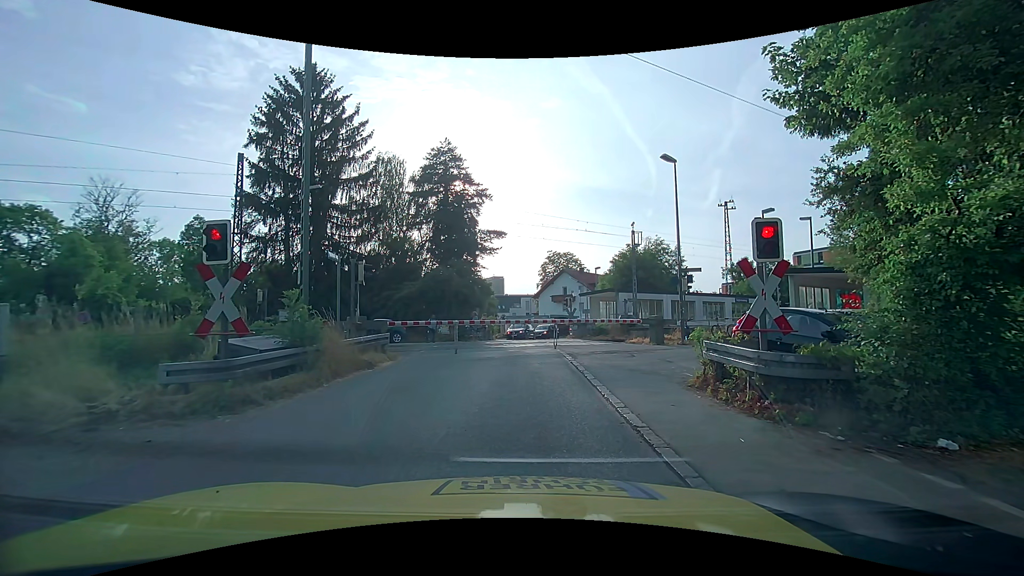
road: unclassified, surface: asphalt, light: Day
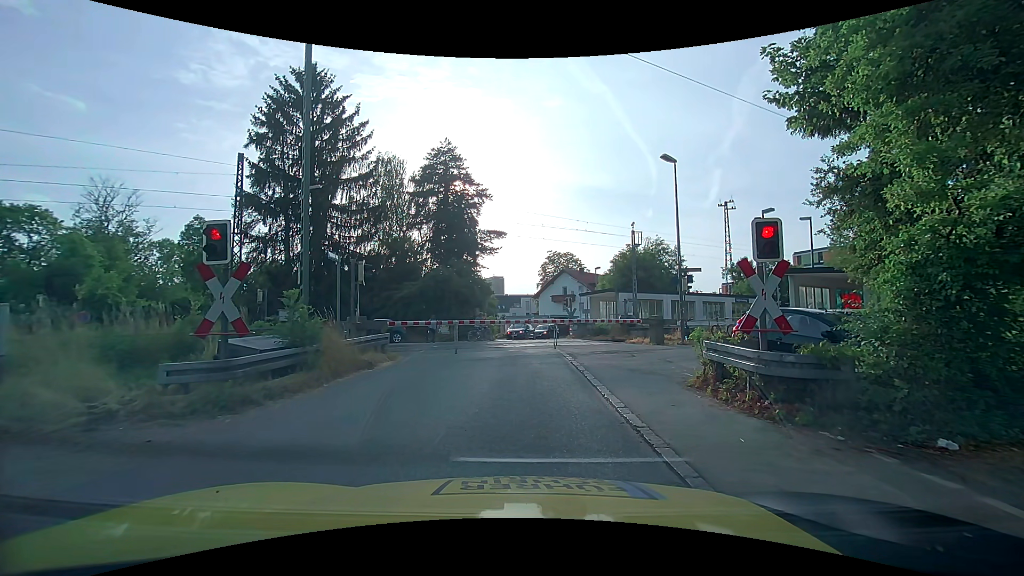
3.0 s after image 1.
(0.0, 0.0) m; 0°
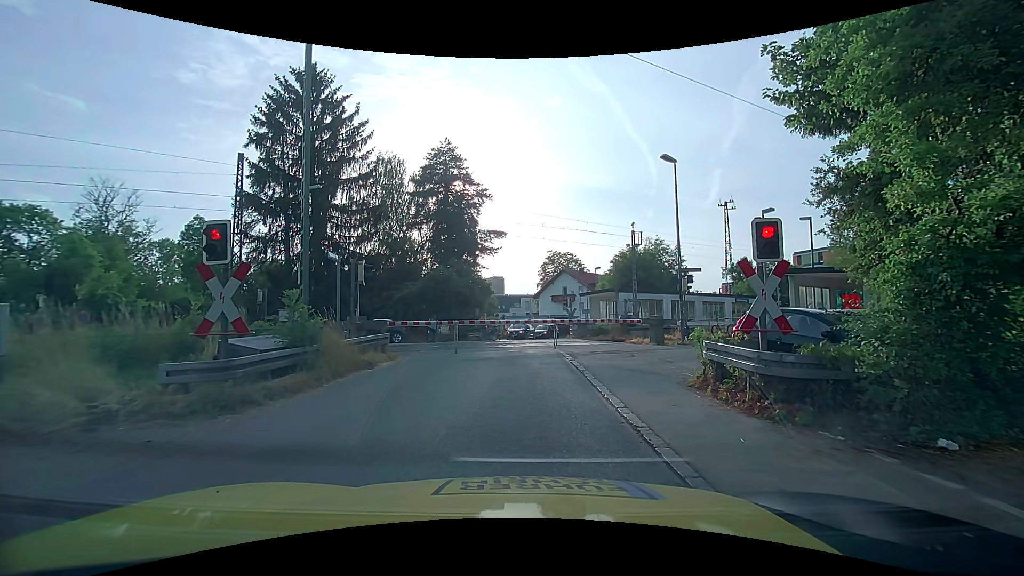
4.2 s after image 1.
(0.0, 0.0) m; 0°
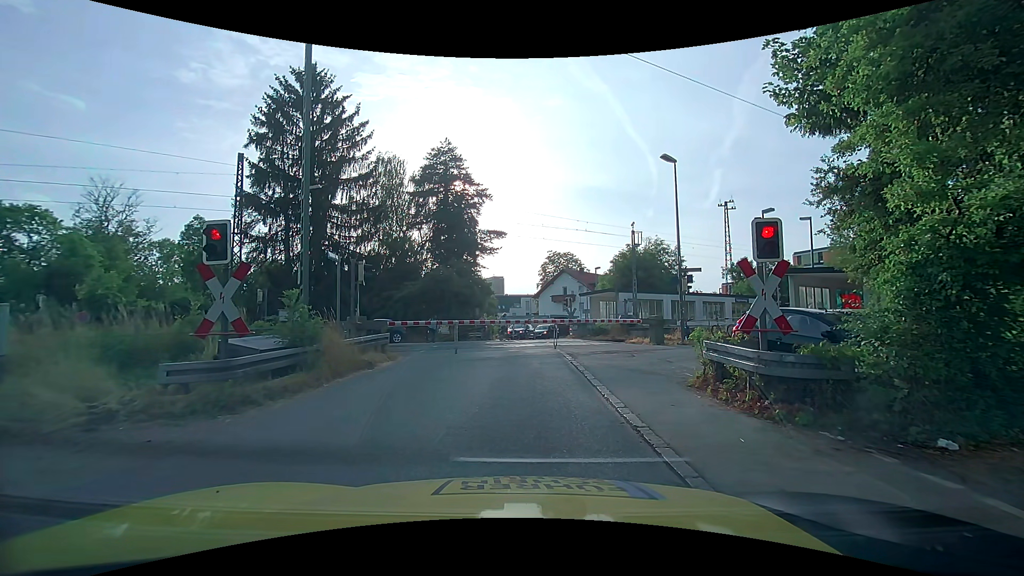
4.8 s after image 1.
(0.0, 0.0) m; 0°
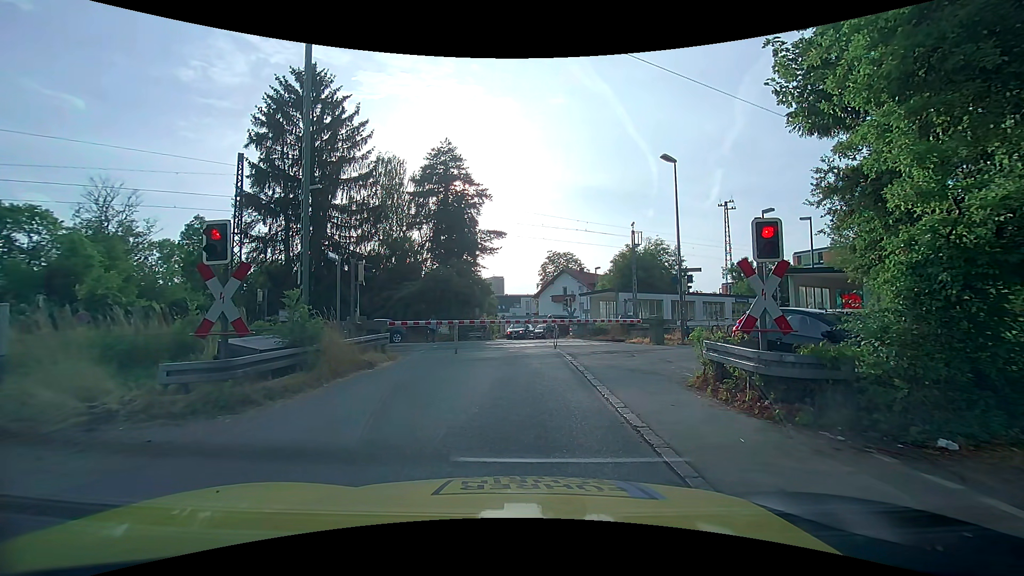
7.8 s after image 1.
(0.0, 0.0) m; 0°
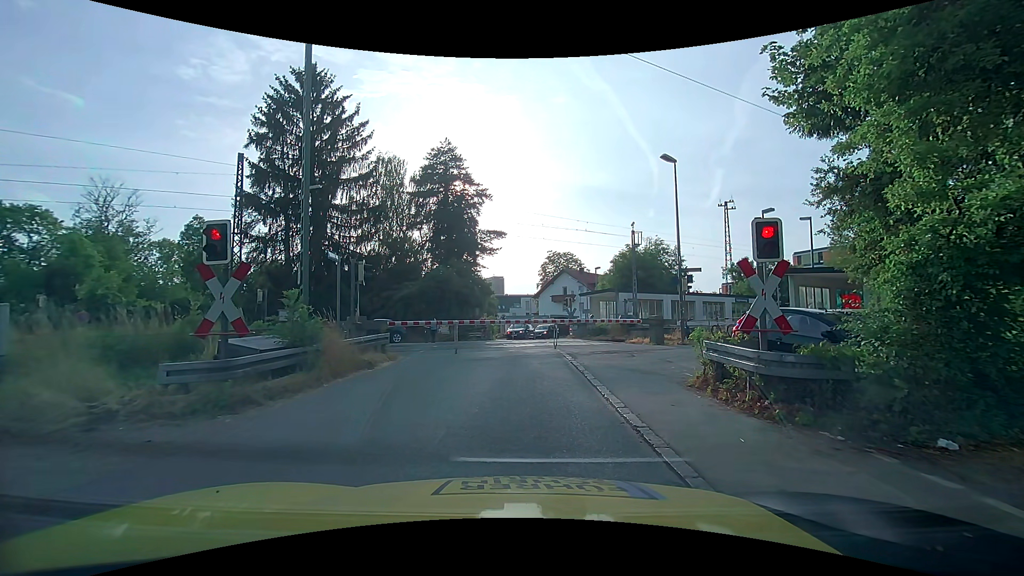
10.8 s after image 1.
(0.0, 0.0) m; 0°
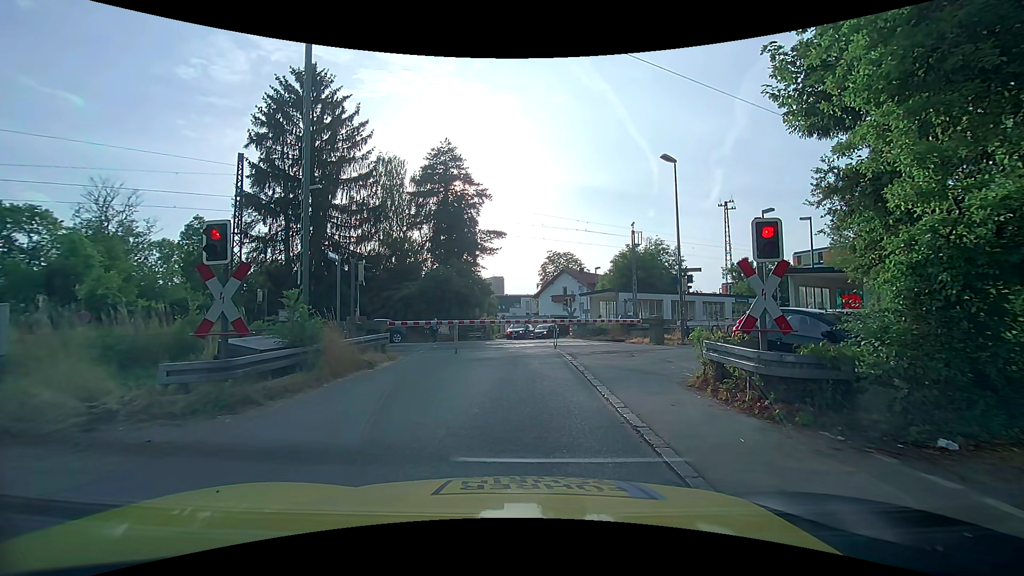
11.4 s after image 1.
(0.0, 0.0) m; 0°
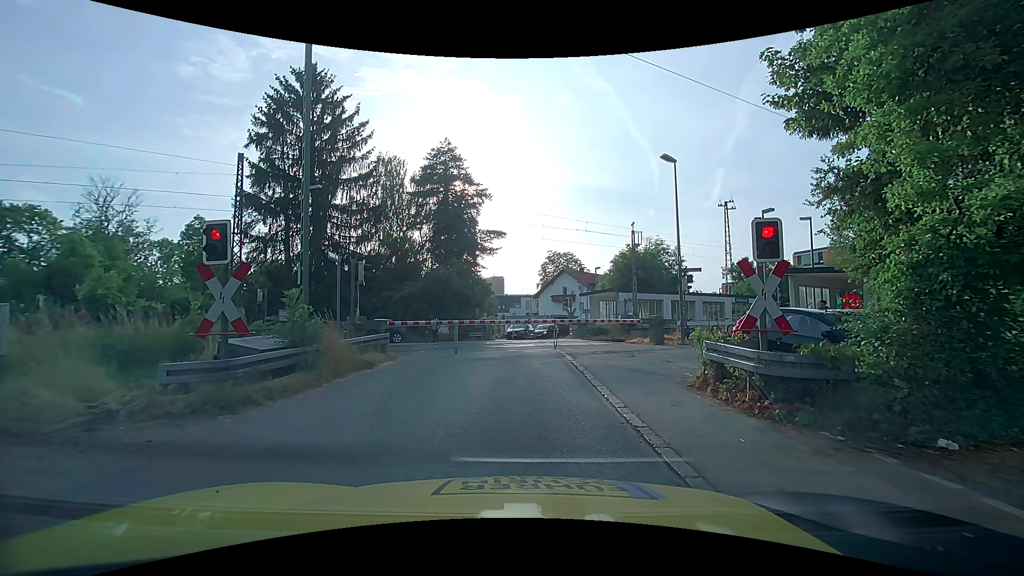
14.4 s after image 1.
(0.0, 0.0) m; 0°
